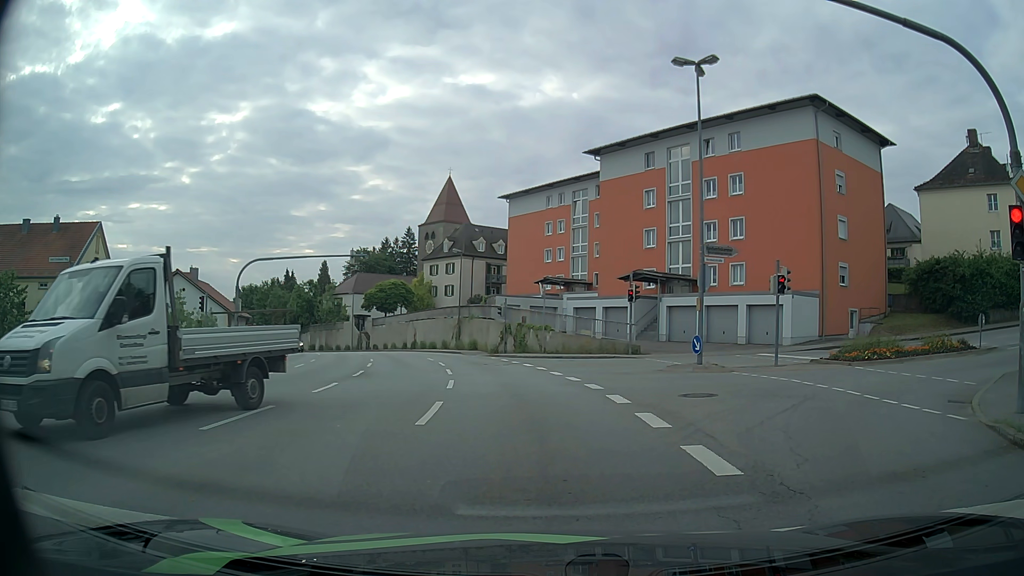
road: tertiary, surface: asphalt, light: Day
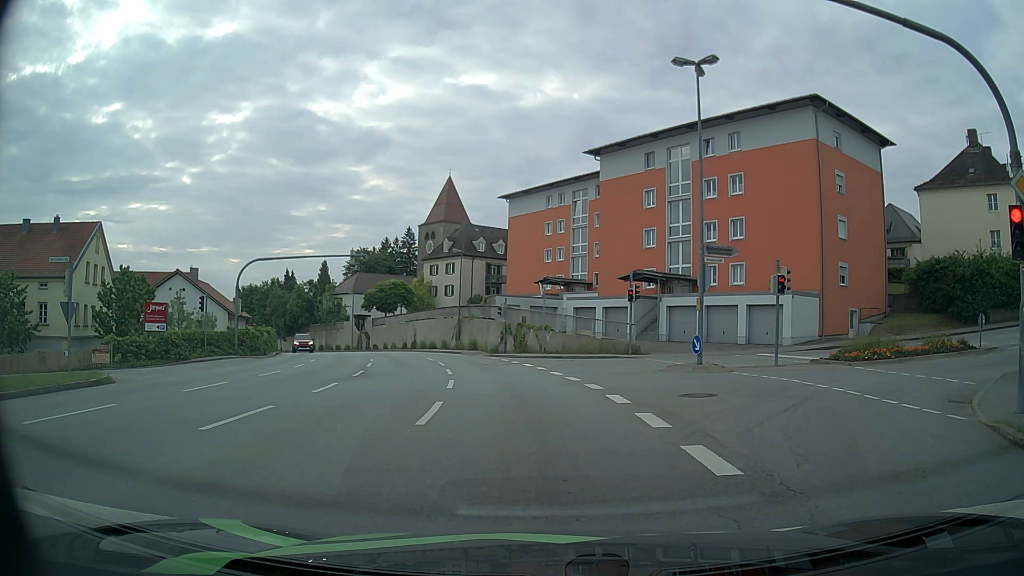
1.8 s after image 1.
(0.0, 0.0) m; 0°
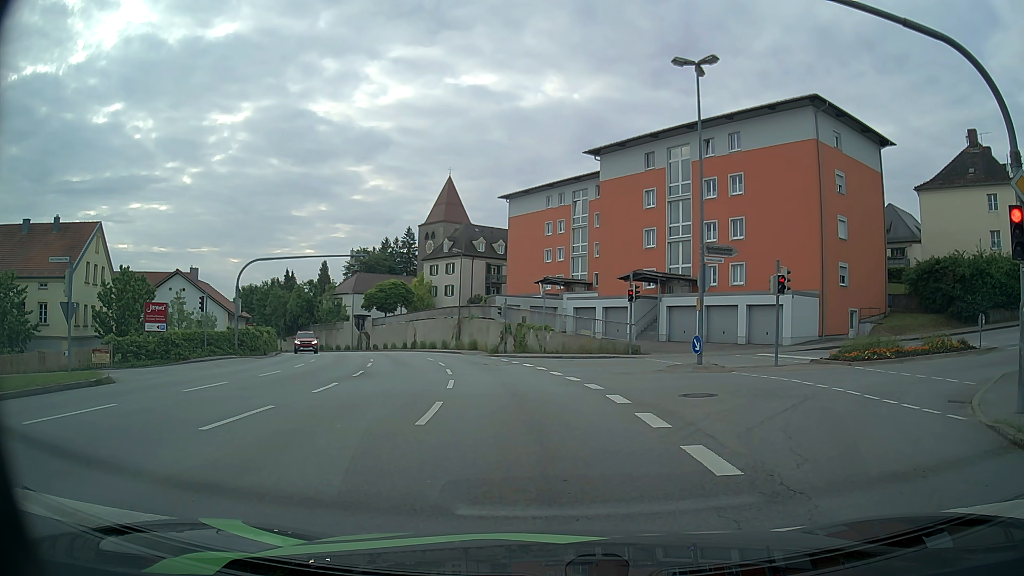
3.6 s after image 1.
(0.0, 0.0) m; 0°
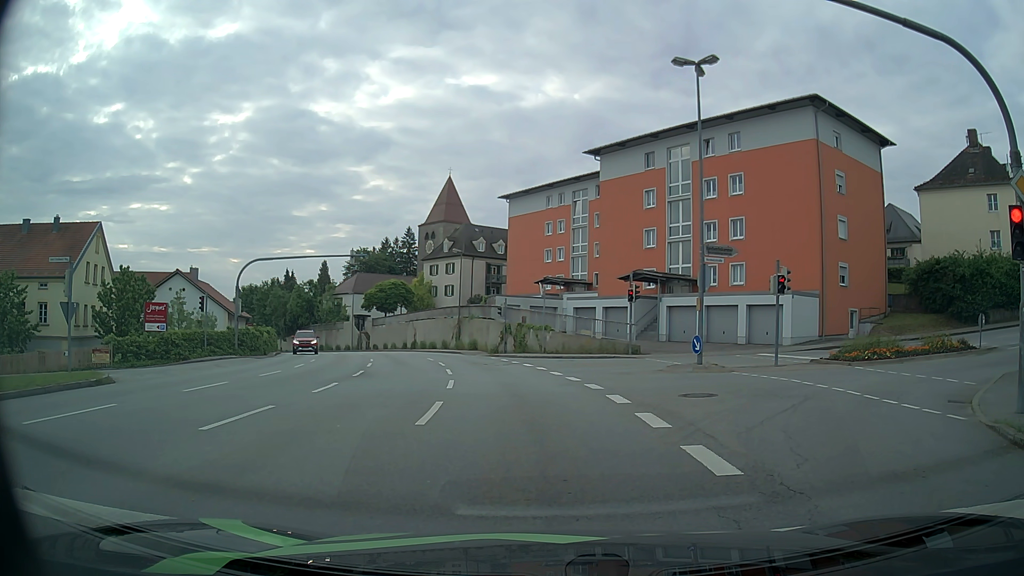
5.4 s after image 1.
(0.0, 0.0) m; 0°
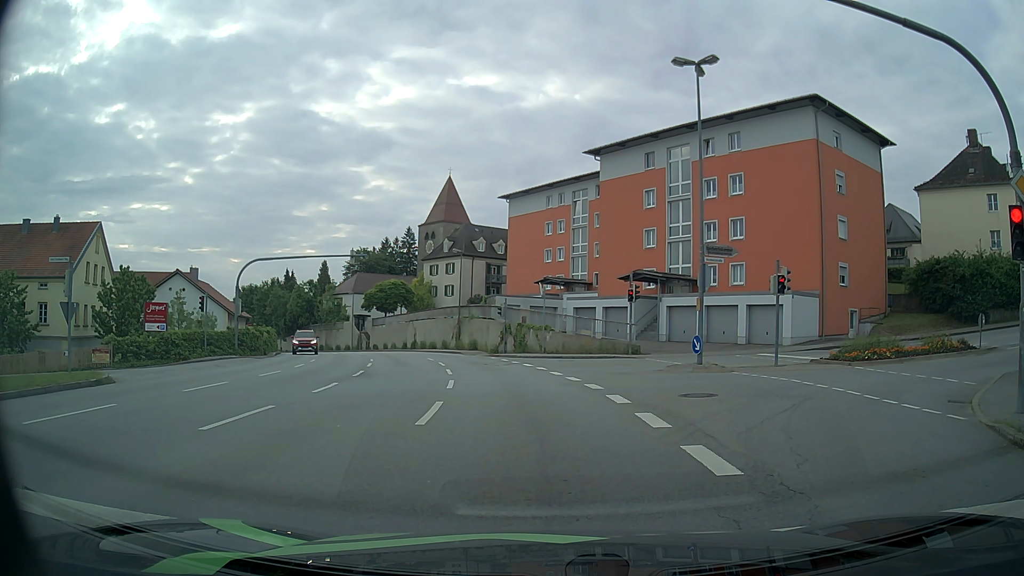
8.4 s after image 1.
(0.0, 0.0) m; 0°
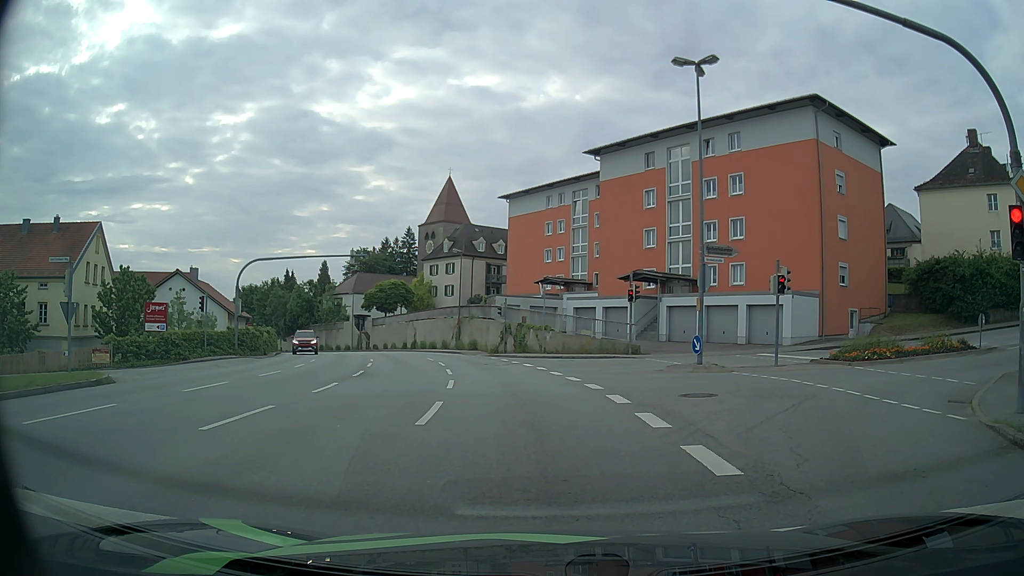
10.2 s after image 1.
(0.0, 0.0) m; 0°
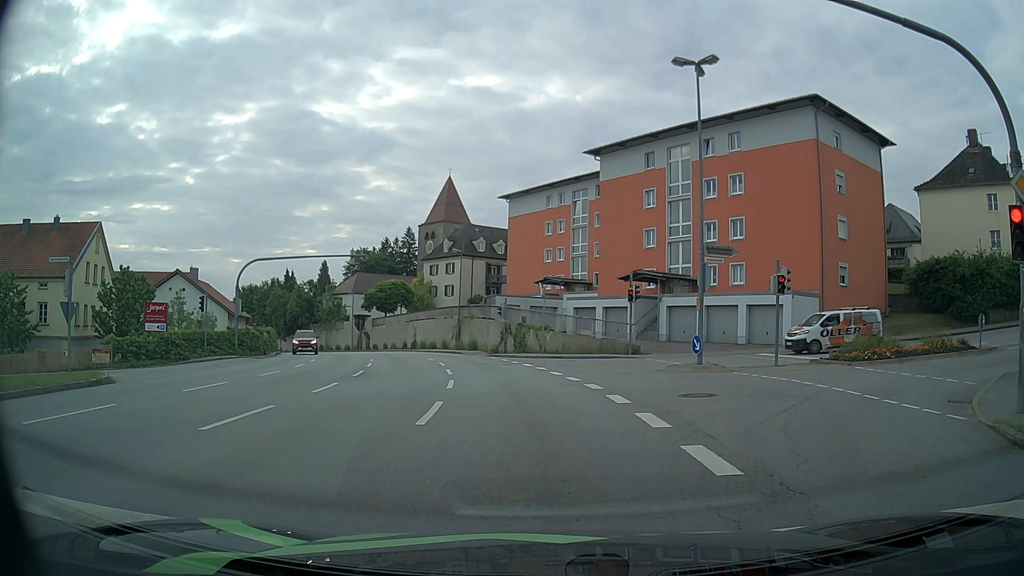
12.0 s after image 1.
(0.0, 0.0) m; 0°
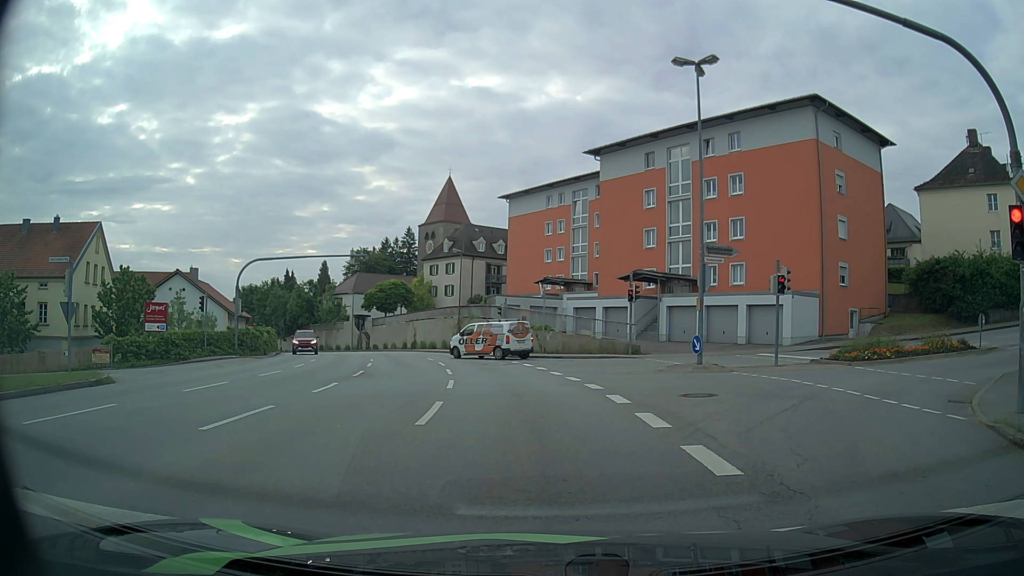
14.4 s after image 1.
(0.0, 0.0) m; 0°
(0, +10) (0, +20) (-2, +30) (-4, +40) (-7, +49) (-10, +59) (-14, +68) (-18, +77) (-23, +86) (-29, +94) m
